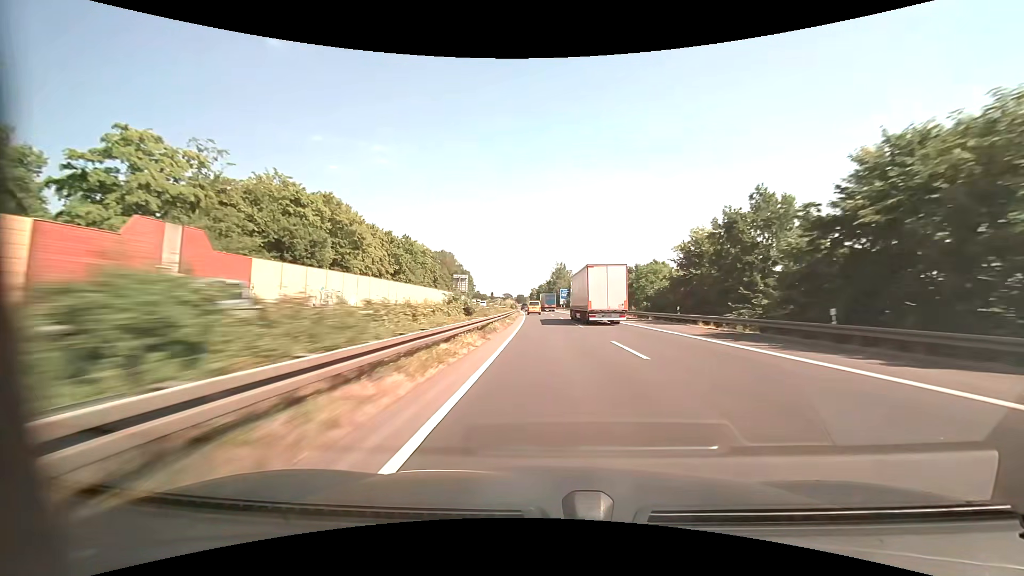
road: motorway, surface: asphalt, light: Day
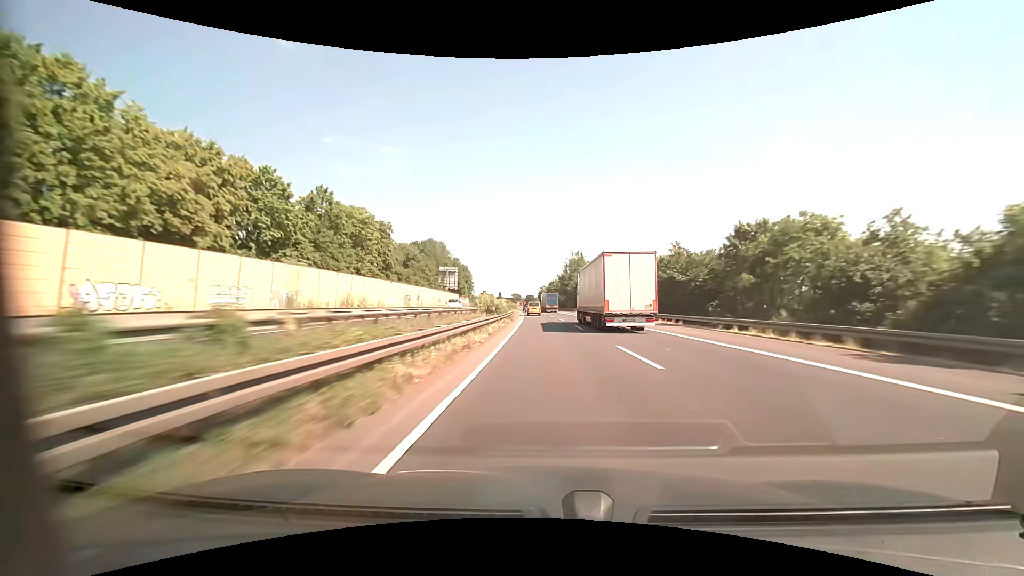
(-0.4, +37.7) m; -1°
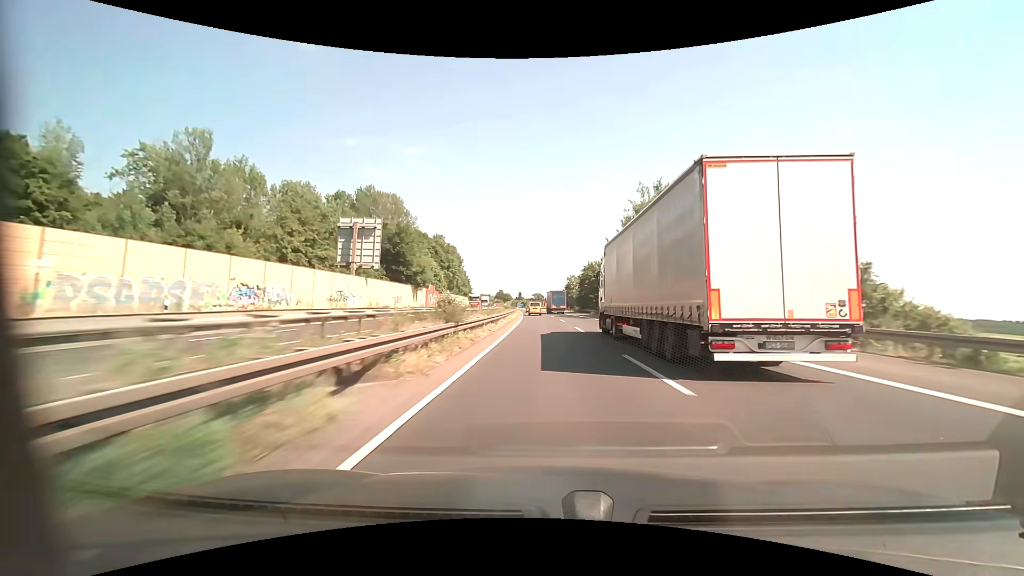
(-1.5, +74.9) m; -3°
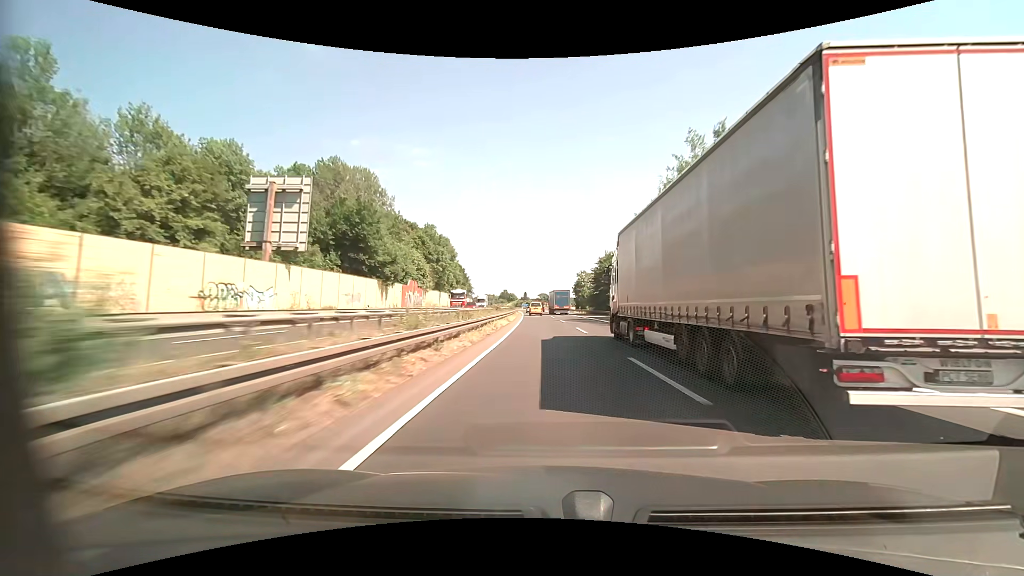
(-0.1, +18.7) m; -1°
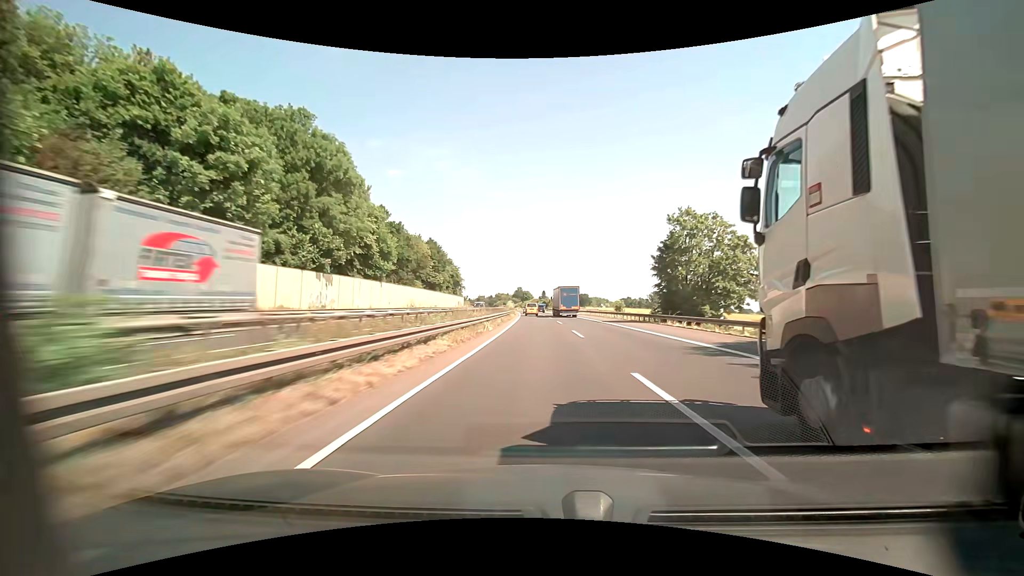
(-1.4, +74.8) m; -3°
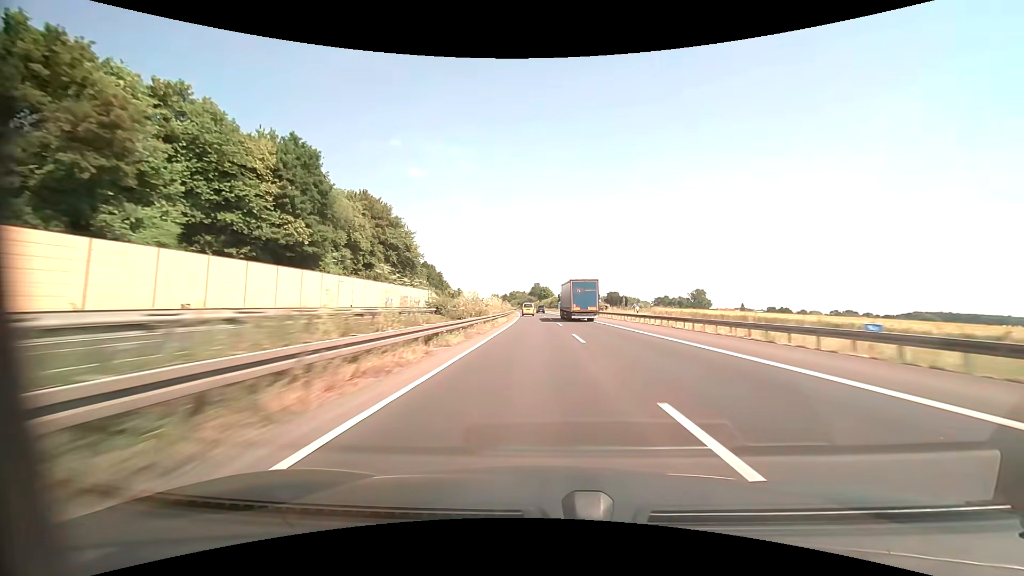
(-1.4, +75.0) m; -2°
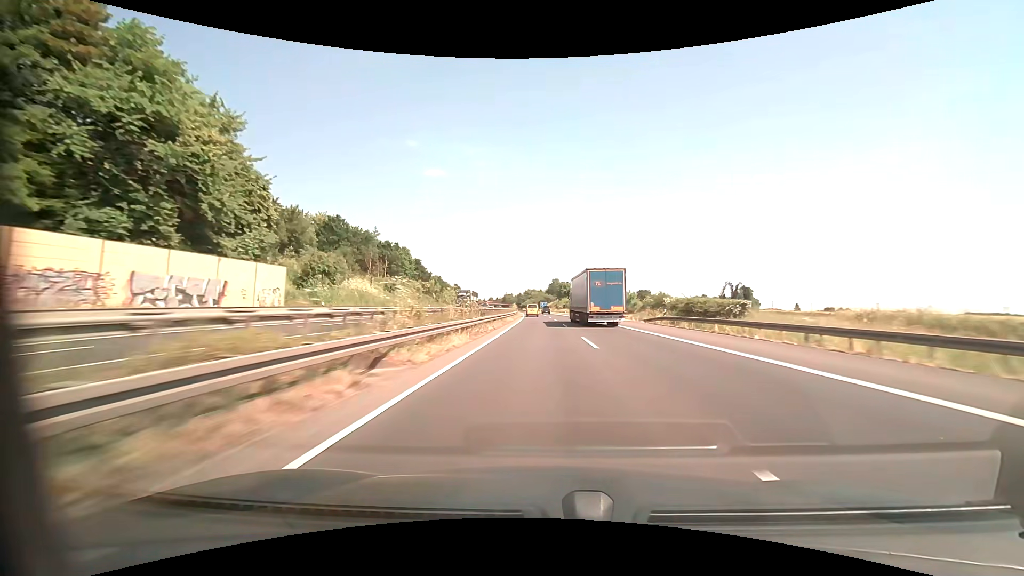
(-1.0, +56.7) m; -2°
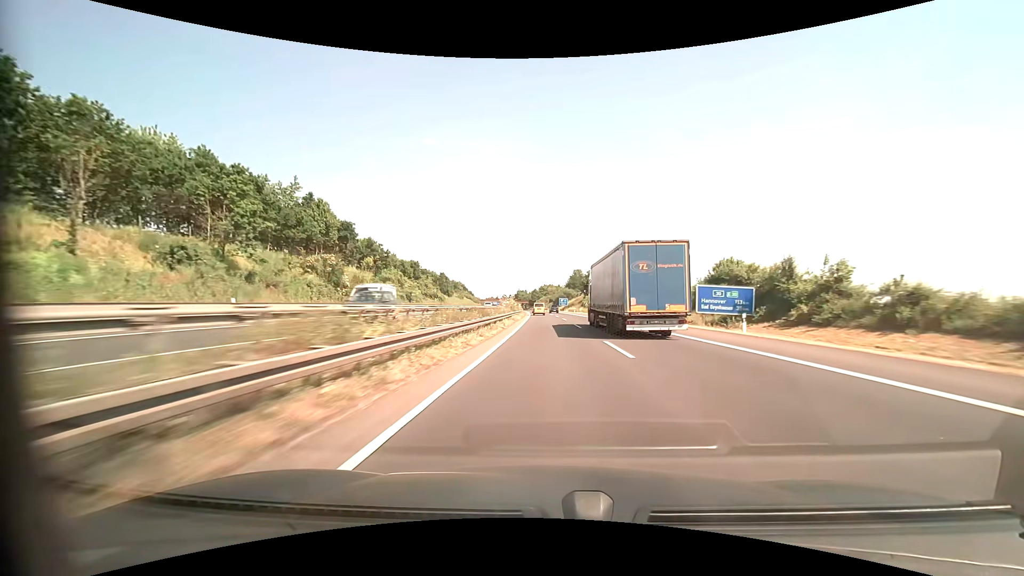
(-1.0, +57.1) m; -2°
(0, +10) (0, +20) (0, +30) (0, +40) (0, +50) (-1, +60) (-1, +70) (-1, +80) (-1, +90) (-1, +100) m
